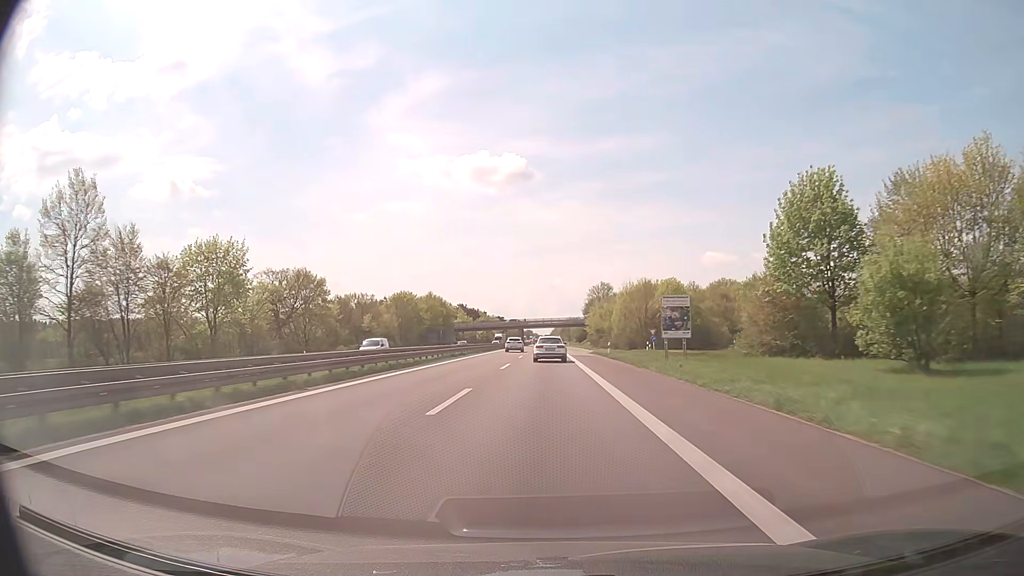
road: trunk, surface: asphalt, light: Day
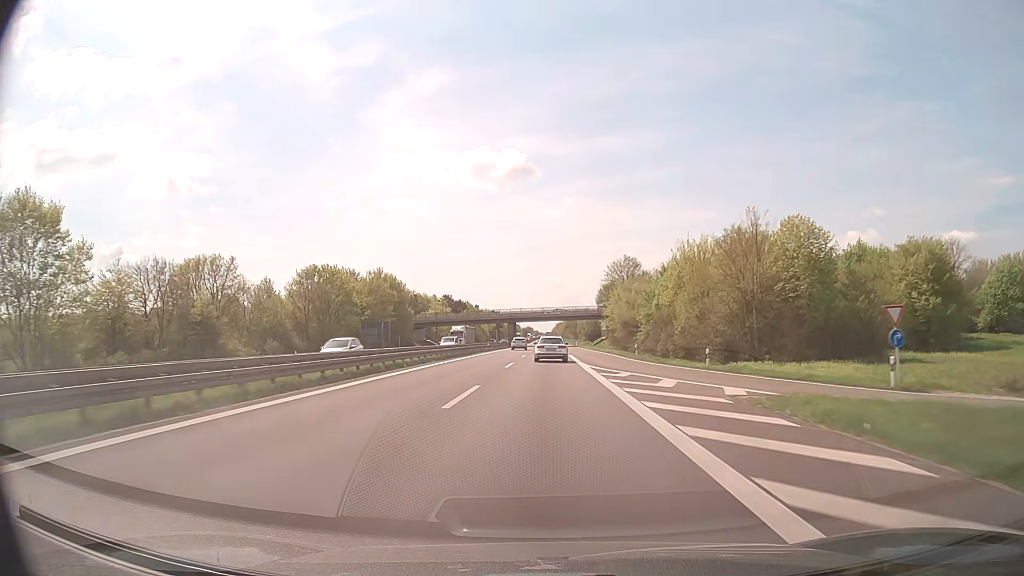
(0.0, +53.0) m; 0°
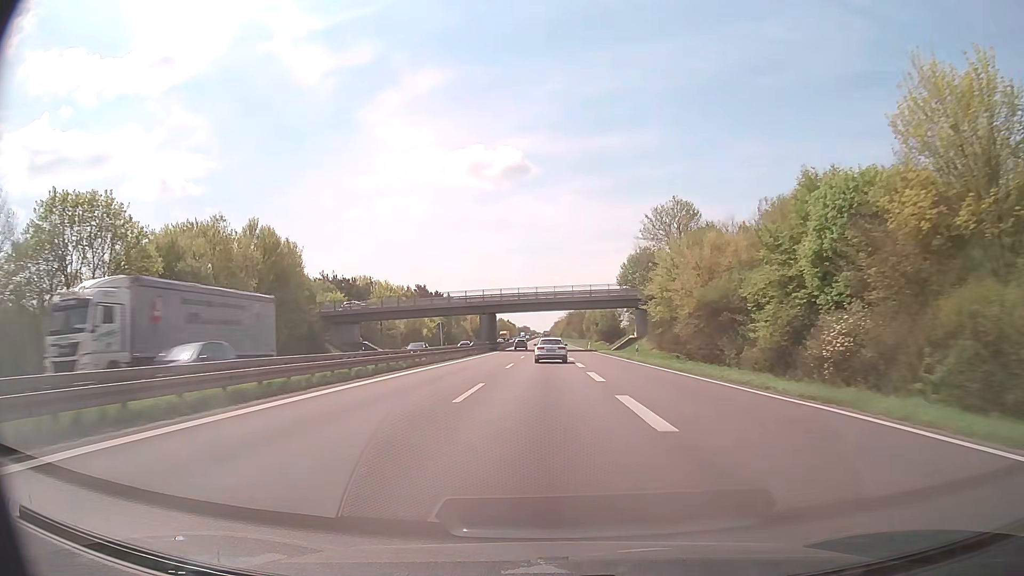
(+0.1, +52.6) m; 0°
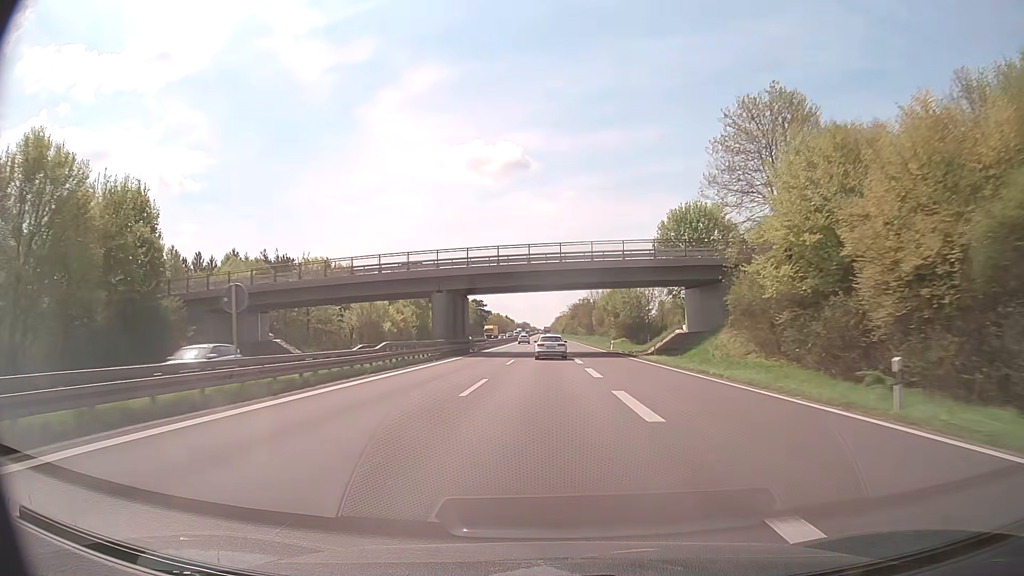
(0.0, +35.0) m; 0°
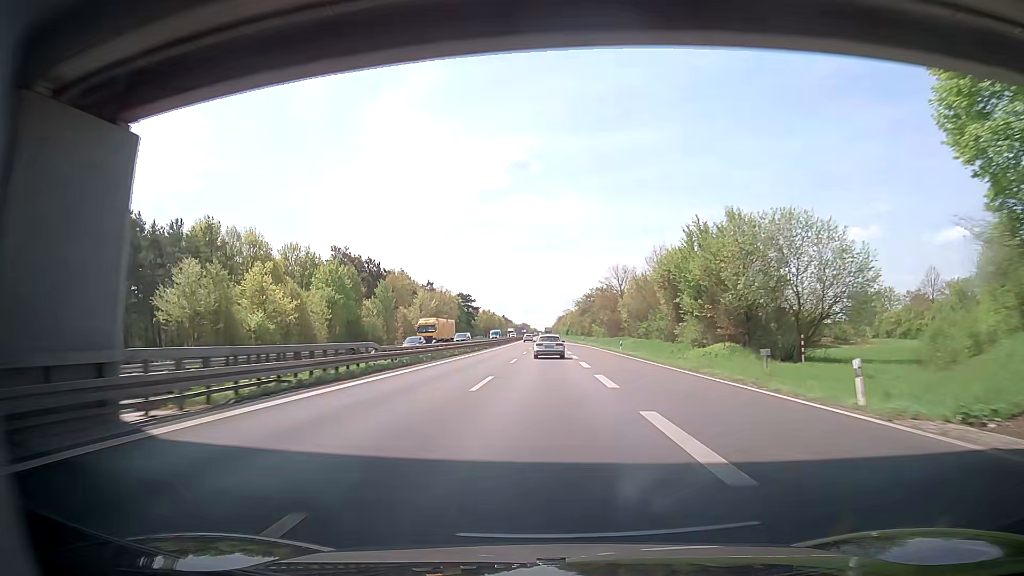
(-0.2, +52.7) m; 0°
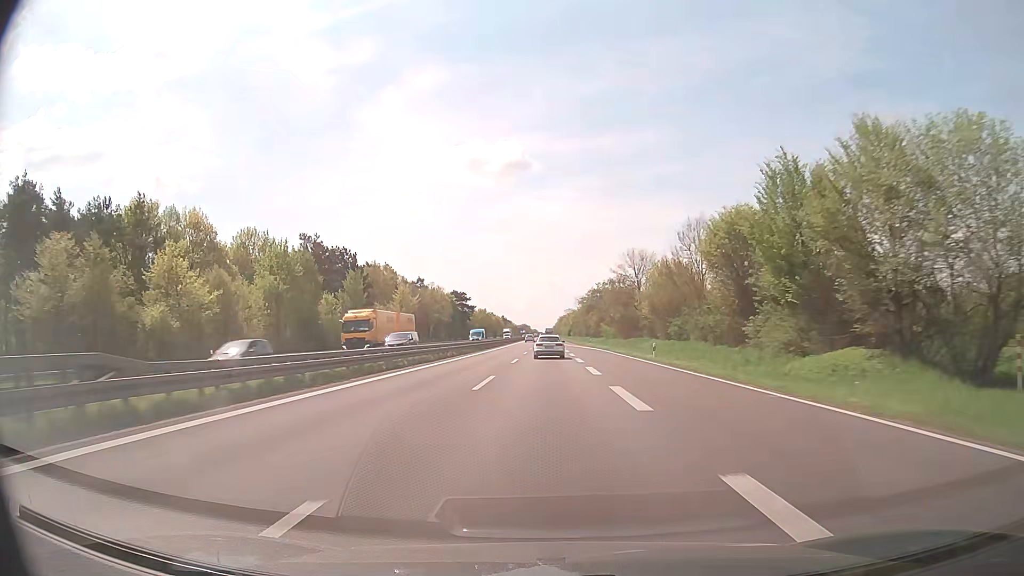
(+0.2, +17.7) m; +2°
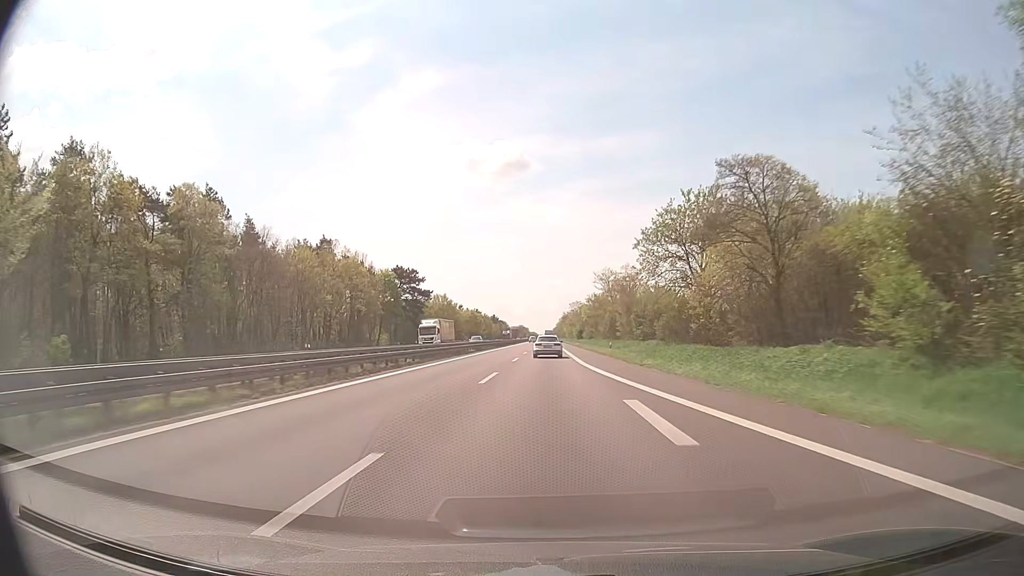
(-1.7, +87.9) m; -1°
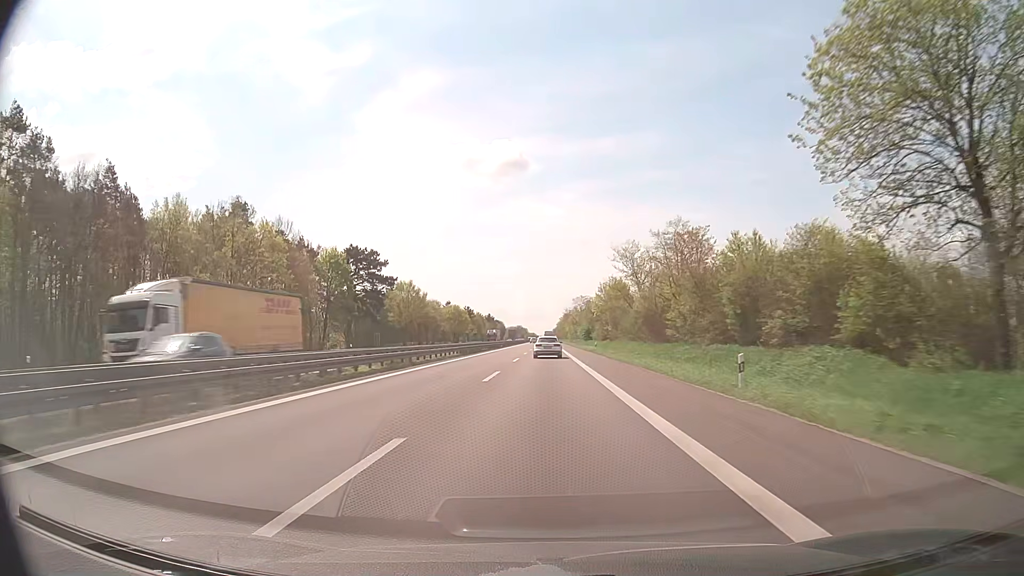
(0.0, +34.9) m; 0°
(0, +10) (0, +20) (0, +30) (0, +40) (0, +50) (0, +60) (0, +70) (0, +80) (0, +90) (0, +100) m
